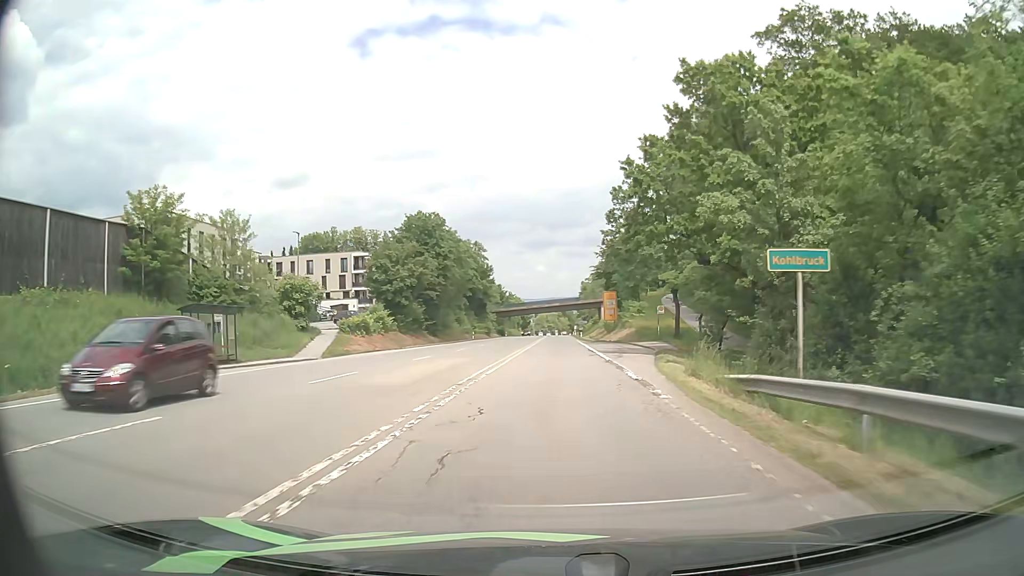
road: secondary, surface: asphalt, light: Day
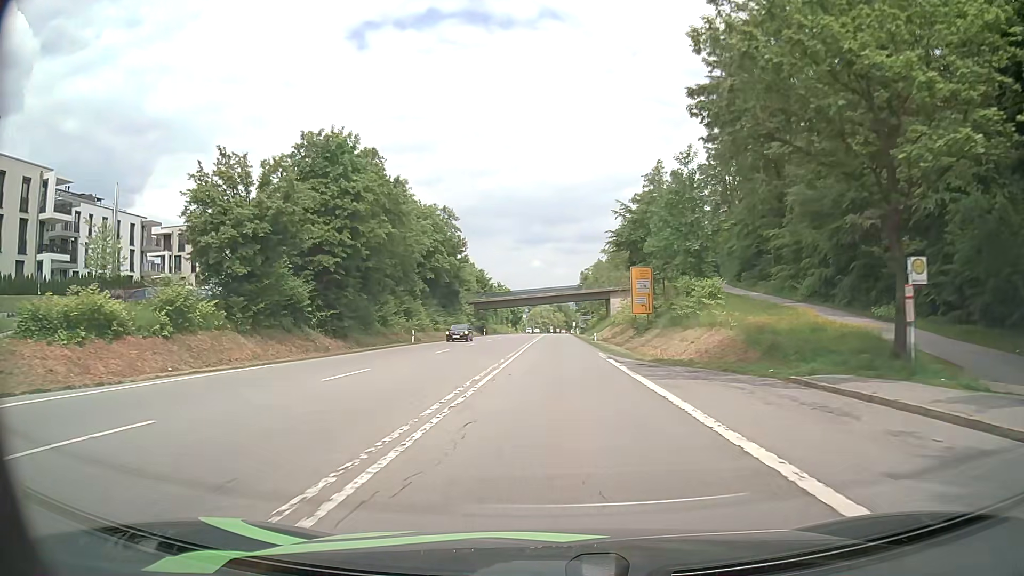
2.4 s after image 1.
(+0.1, +34.7) m; 0°
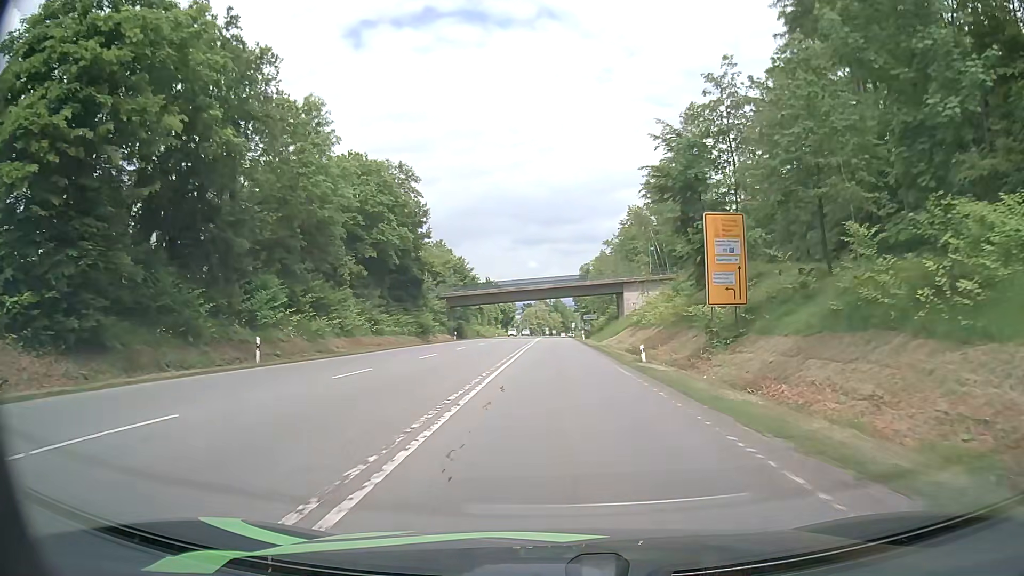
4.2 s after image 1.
(0.0, +27.2) m; 0°
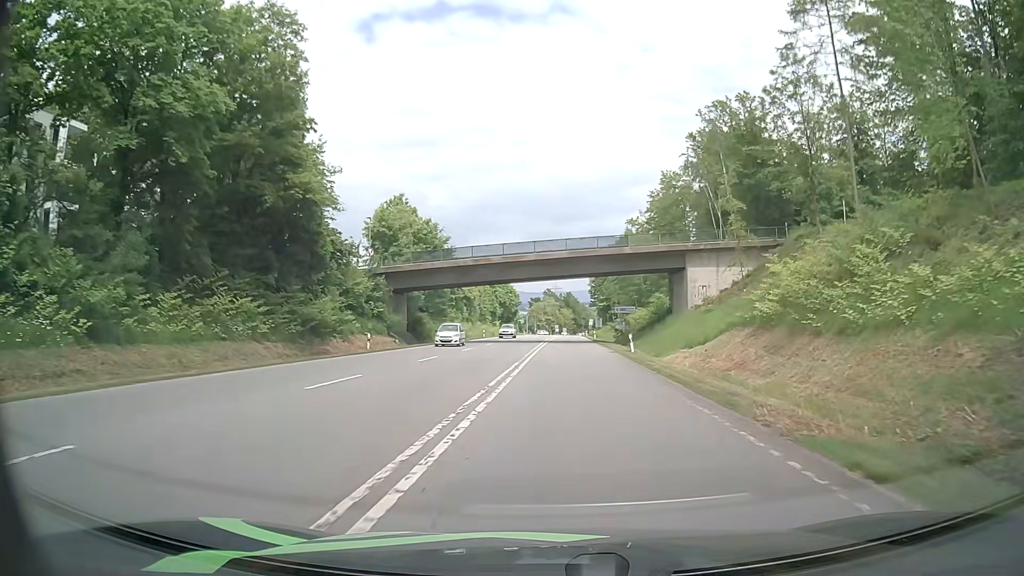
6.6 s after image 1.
(-0.1, +37.6) m; -2°
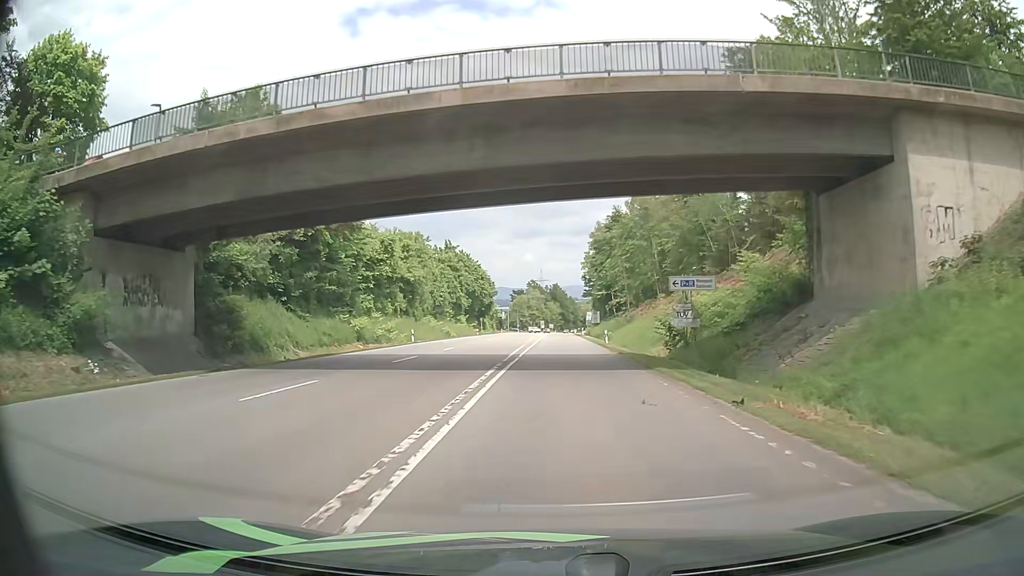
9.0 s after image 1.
(+1.1, +36.7) m; +2°
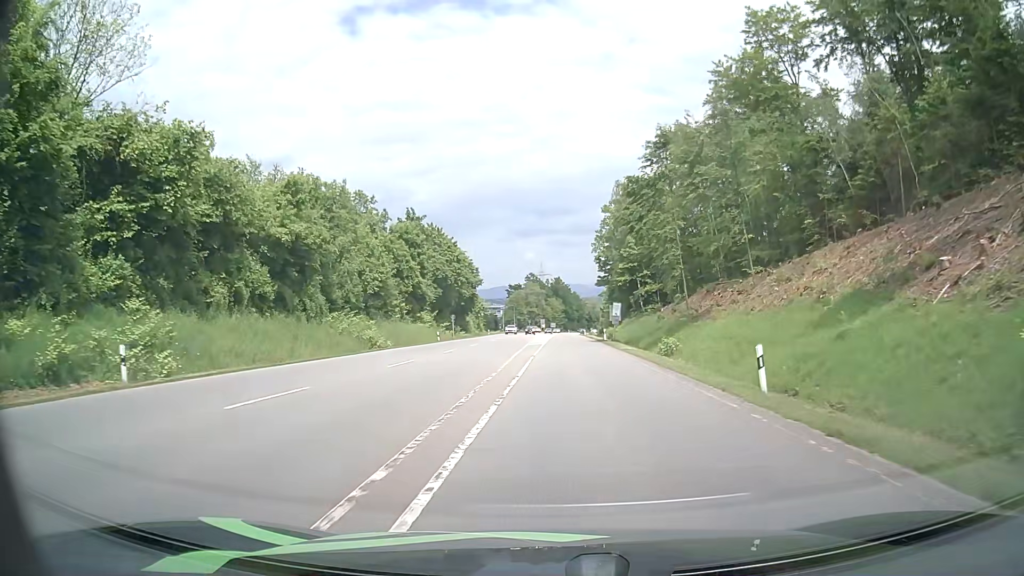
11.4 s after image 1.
(-0.4, +35.5) m; 0°
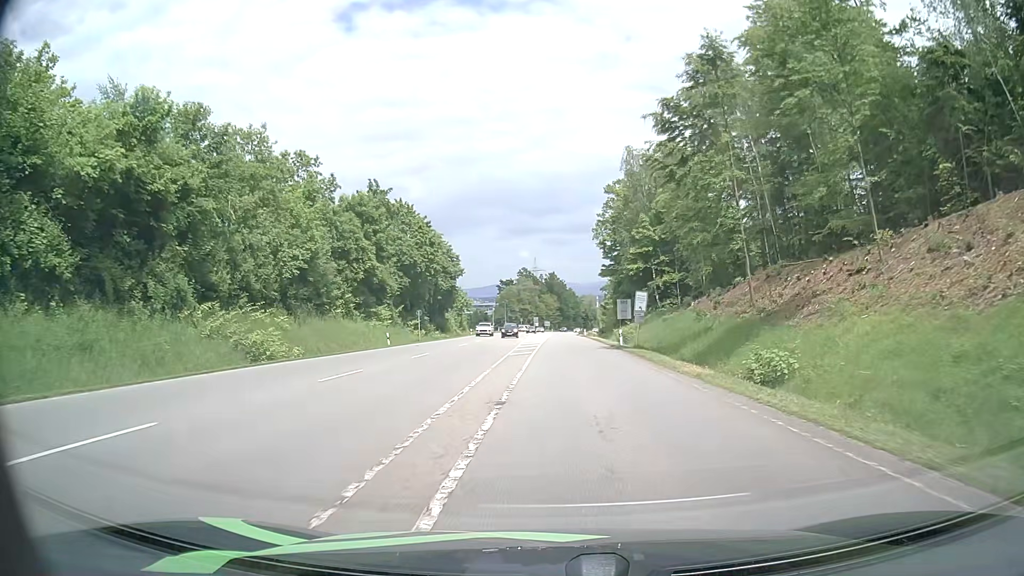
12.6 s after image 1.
(0.0, +17.6) m; 0°
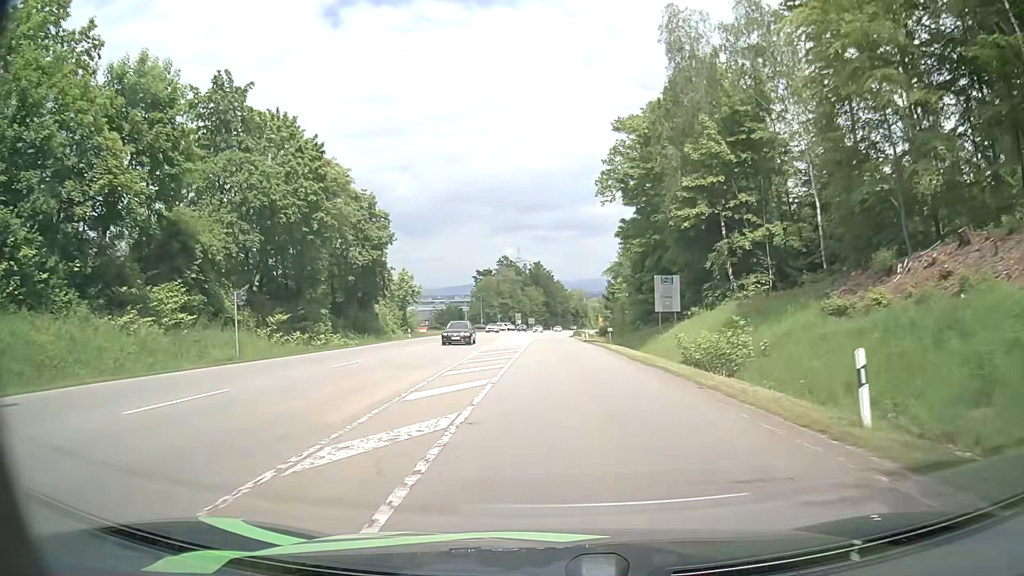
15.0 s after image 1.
(+0.4, +34.8) m; +1°
(0, +10) (0, +20) (0, +30) (0, +40) (0, +50) (0, +60) (0, +70) (-1, +80) (-1, +90) (-1, +100) m
